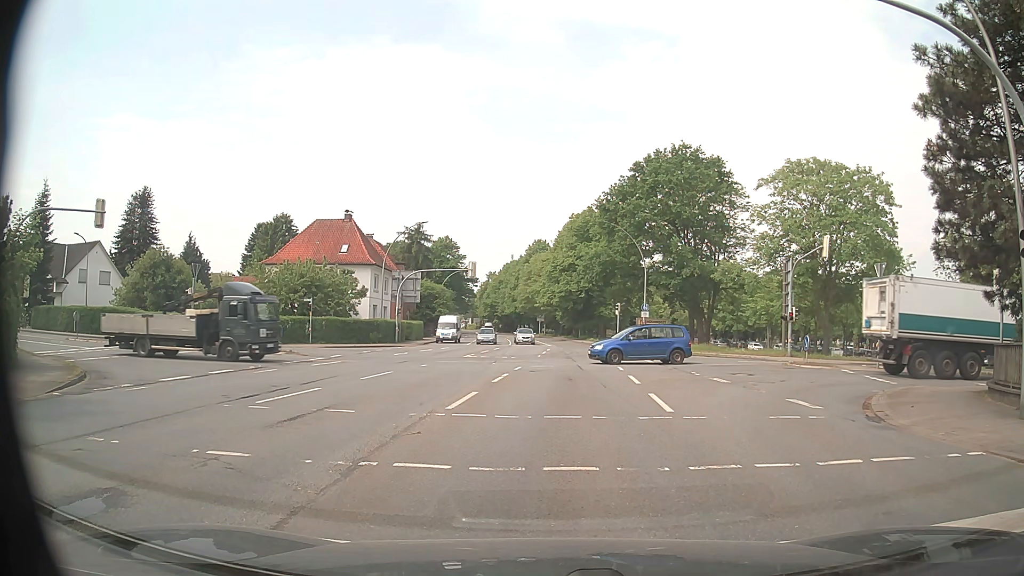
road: primary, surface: asphalt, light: Day
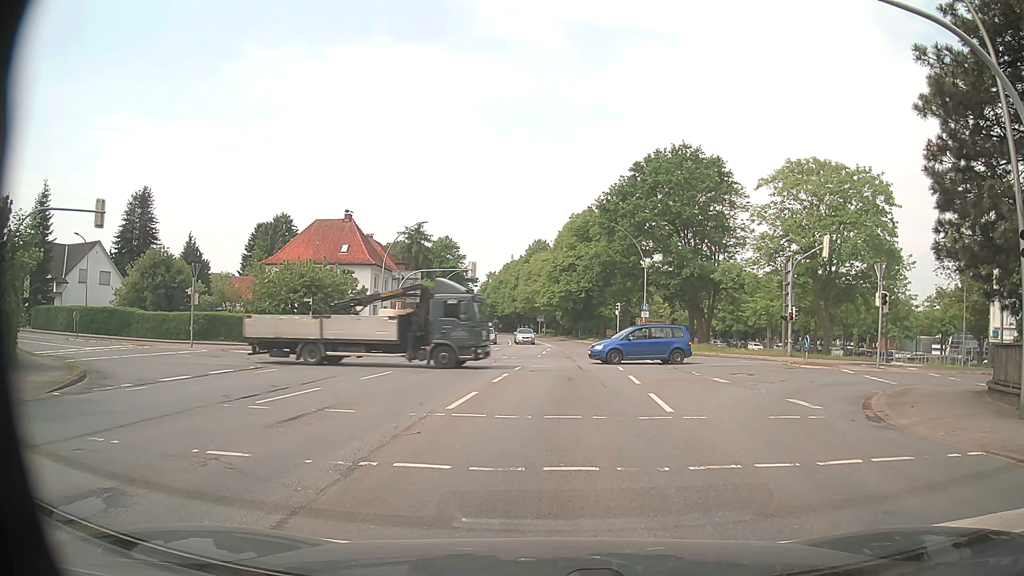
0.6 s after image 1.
(0.0, 0.0) m; 0°
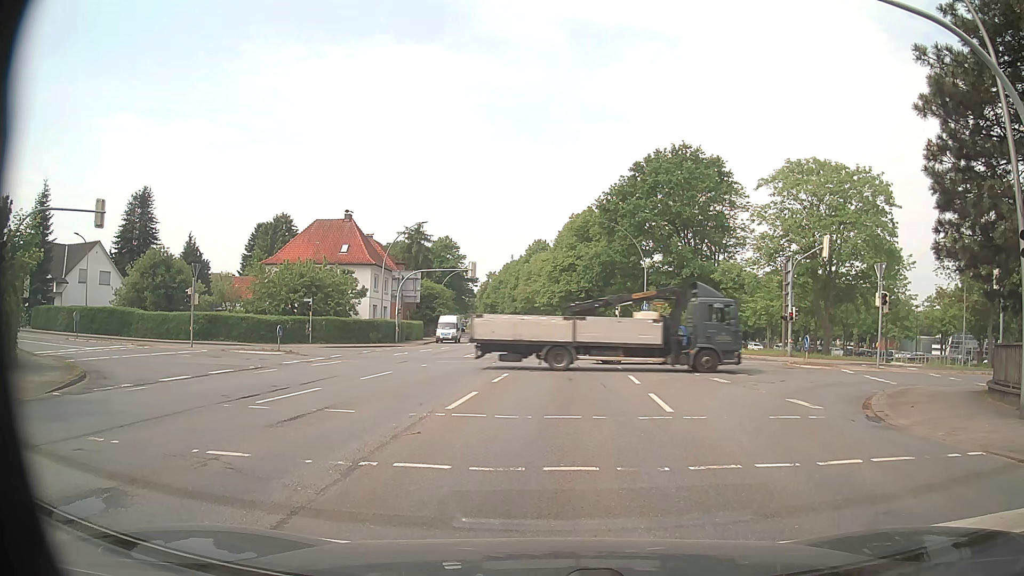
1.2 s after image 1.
(0.0, 0.0) m; 0°
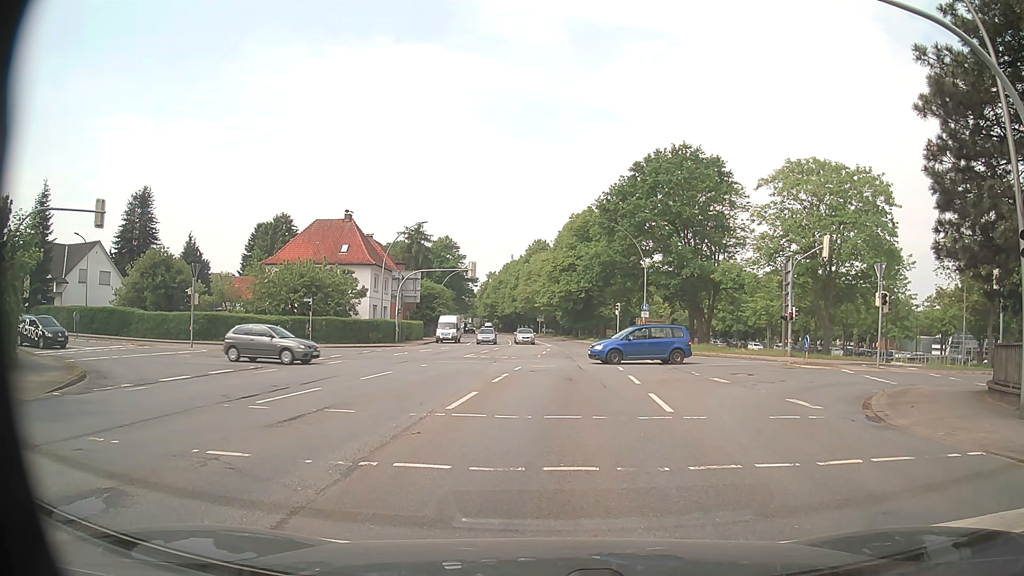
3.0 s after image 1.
(0.0, 0.0) m; 0°
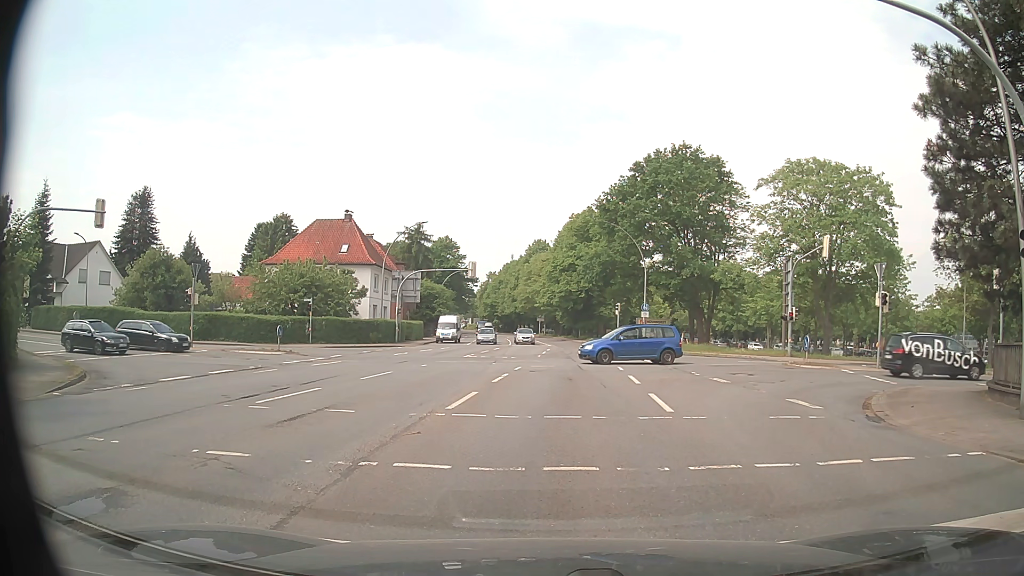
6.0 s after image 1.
(0.0, 0.0) m; 0°
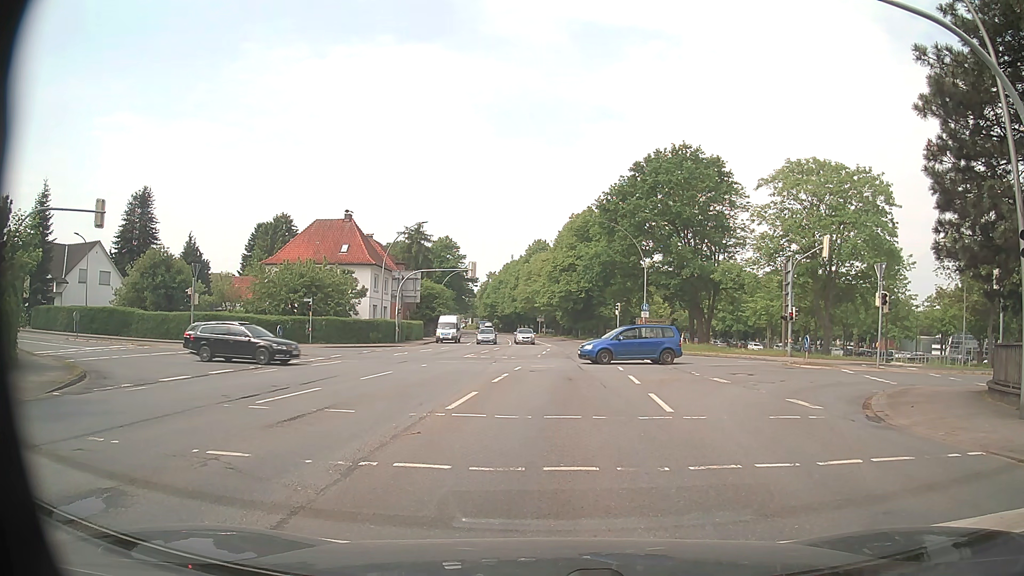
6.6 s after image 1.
(0.0, 0.0) m; 0°
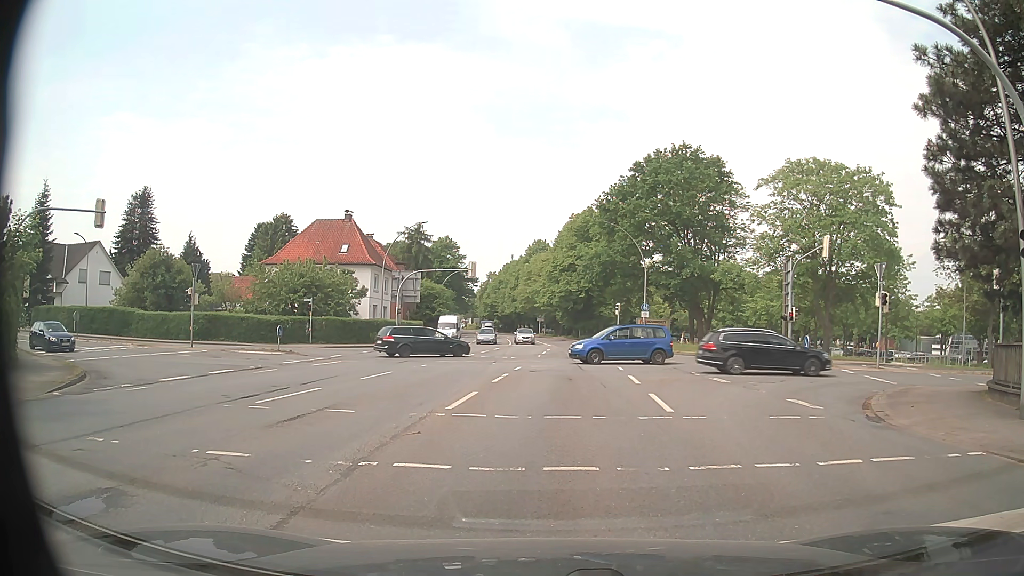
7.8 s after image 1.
(0.0, 0.0) m; 0°
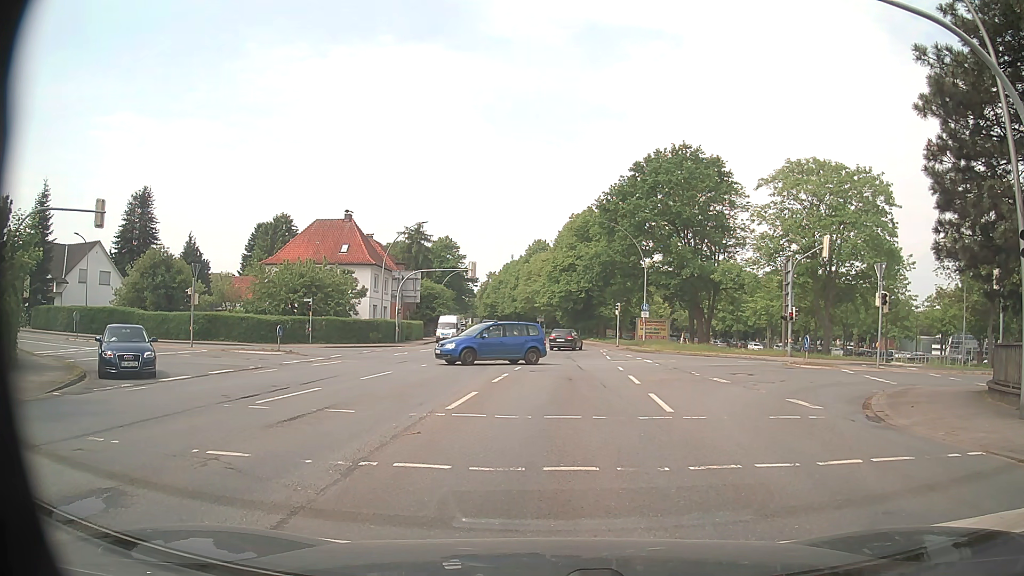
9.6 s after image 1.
(0.0, 0.0) m; 0°
(0, +10) (0, +20) (+1, +30) (+1, +40) (+1, +50) (0, +60) (0, +70) (-1, +80) (-2, +90) (-4, +100) m
